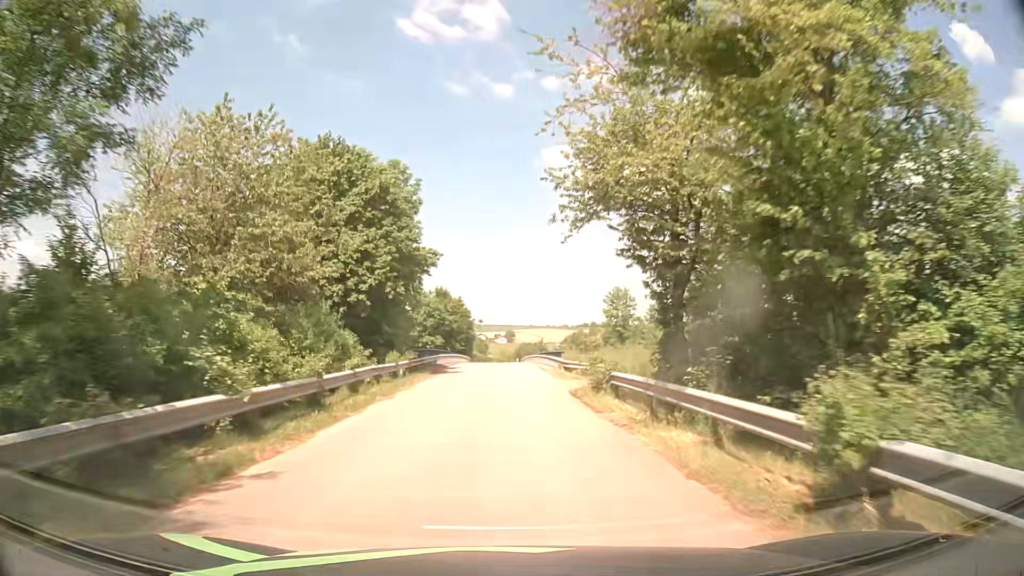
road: unclassified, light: Day
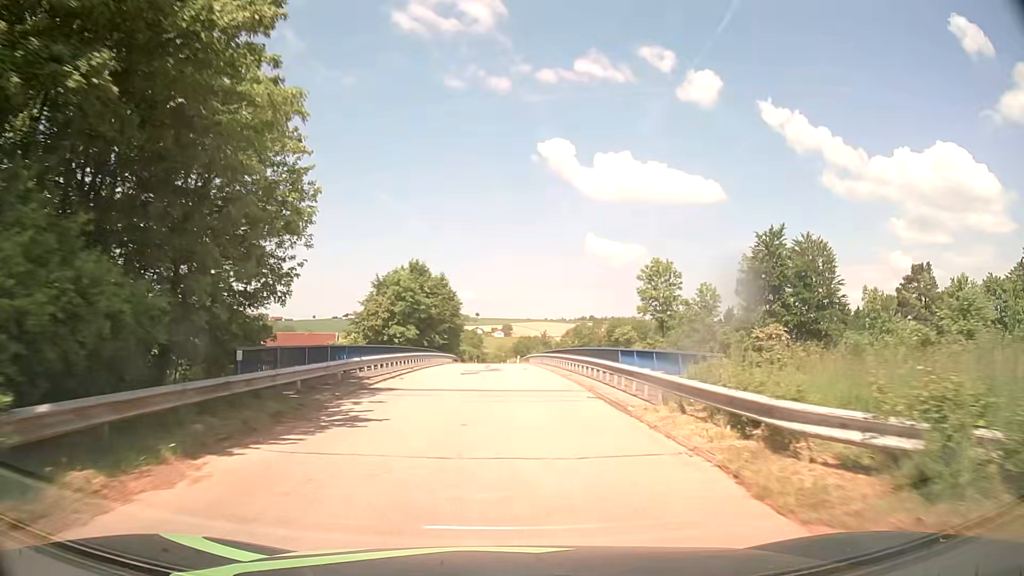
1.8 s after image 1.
(-0.2, +25.2) m; 0°
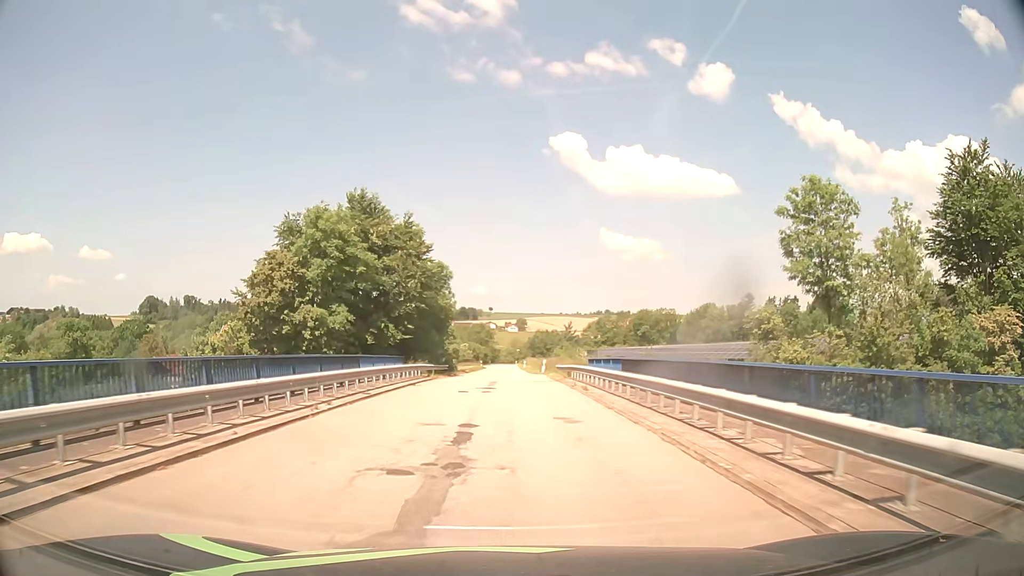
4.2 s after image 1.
(-0.1, +33.3) m; -1°
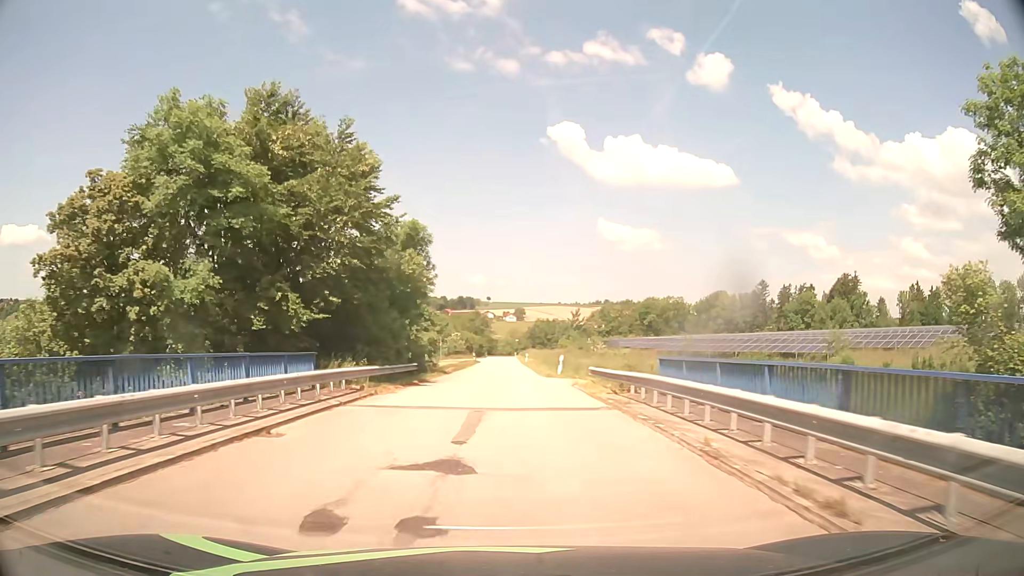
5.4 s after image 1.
(0.0, +16.6) m; 0°
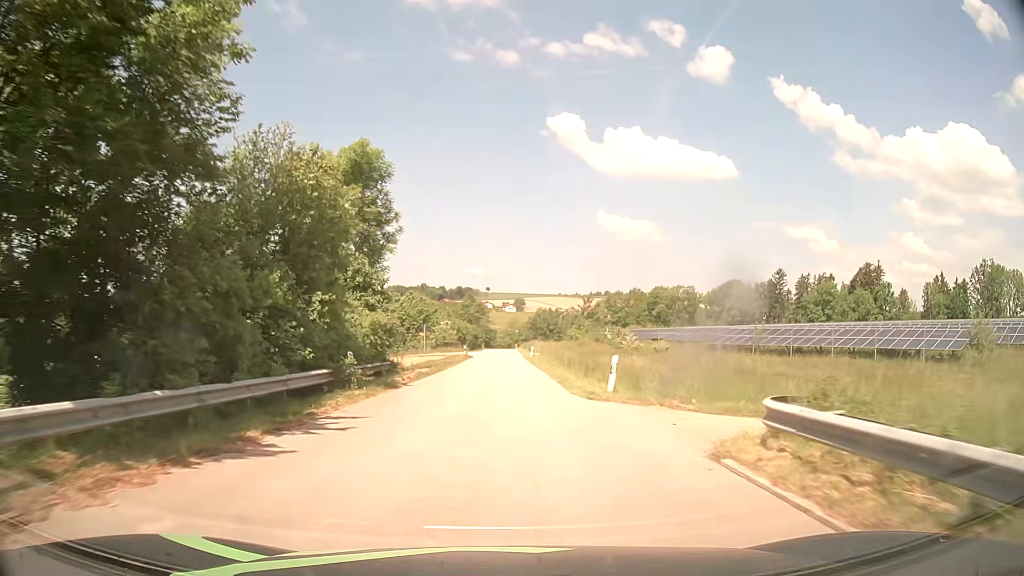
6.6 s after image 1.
(0.0, +16.7) m; 0°
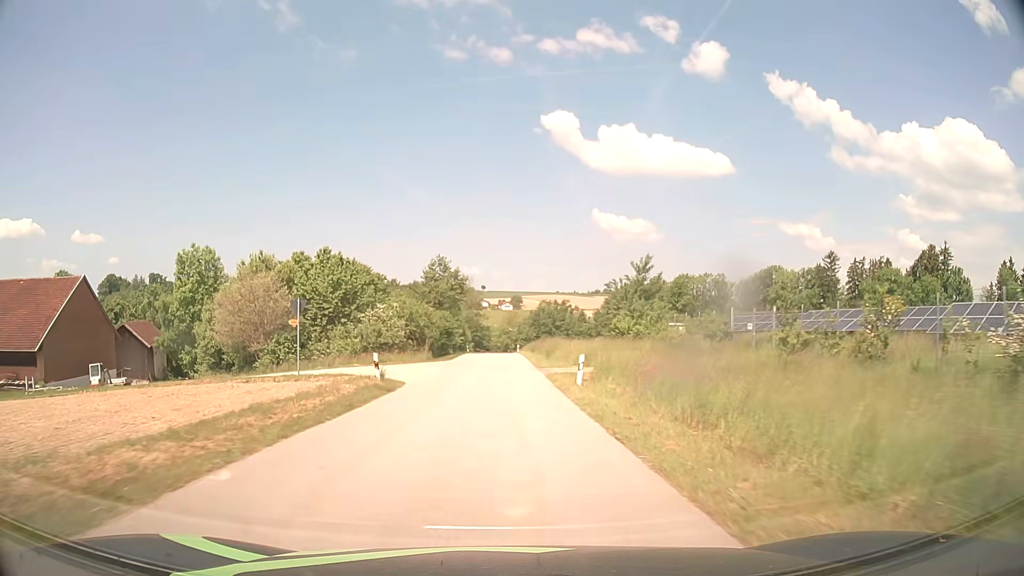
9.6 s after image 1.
(+0.2, +41.7) m; +1°
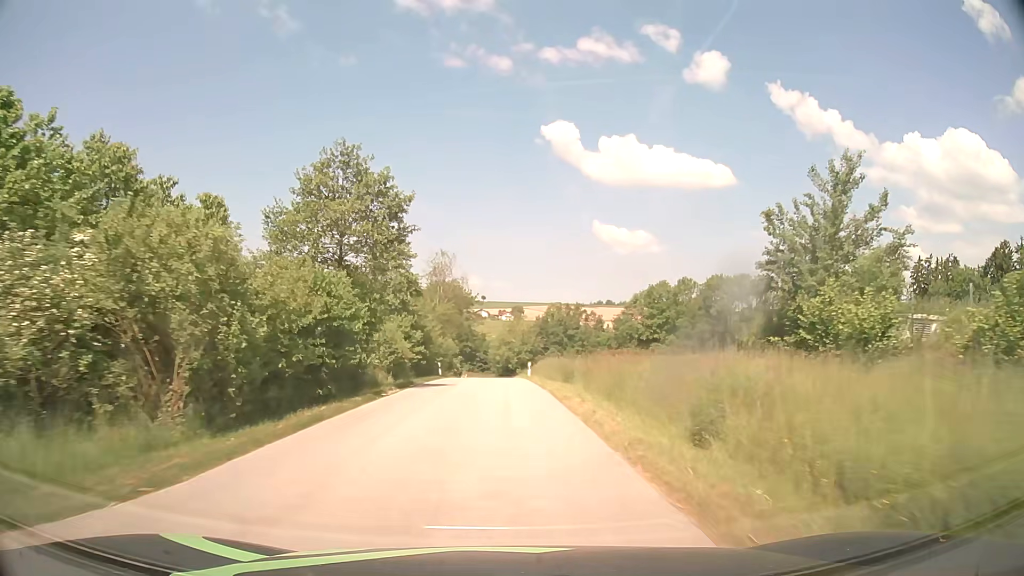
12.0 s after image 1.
(-0.2, +35.2) m; 0°
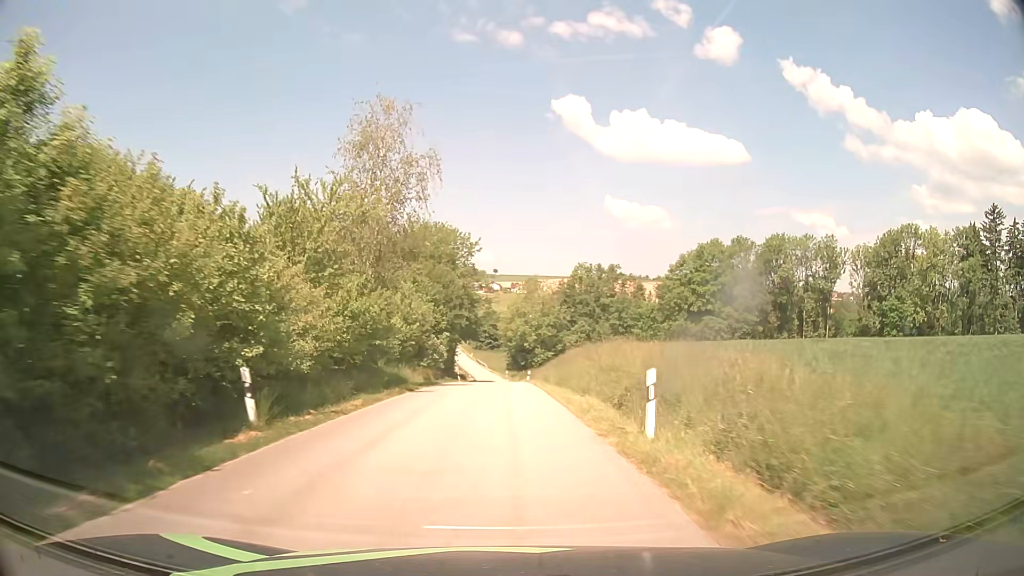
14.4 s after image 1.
(-0.2, +35.4) m; -1°
(0, +10) (0, +20) (0, +30) (0, +40) (0, +50) (0, +60) (0, +70) (0, +80) (-1, +90) (-1, +100) m
